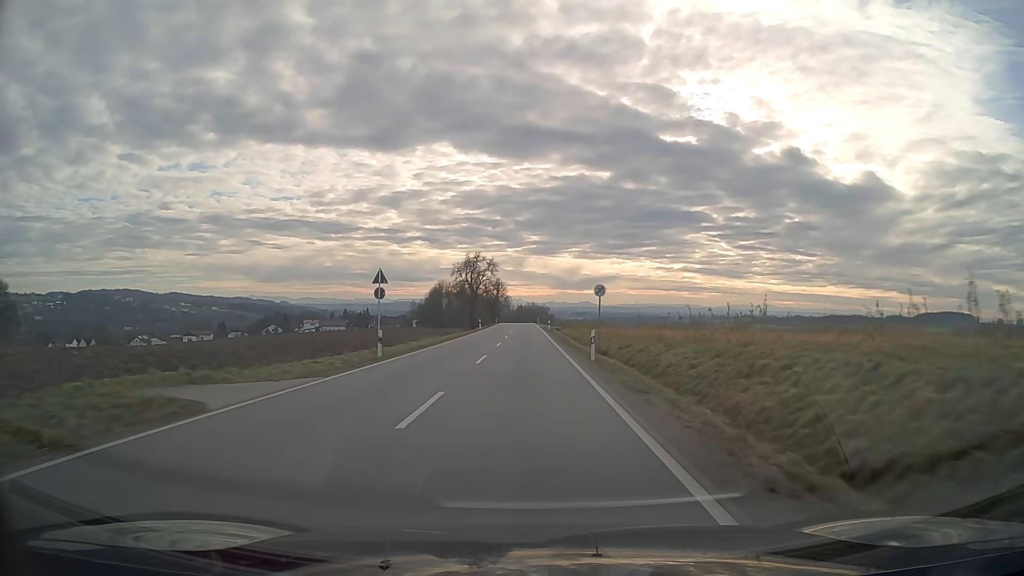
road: secondary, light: Day
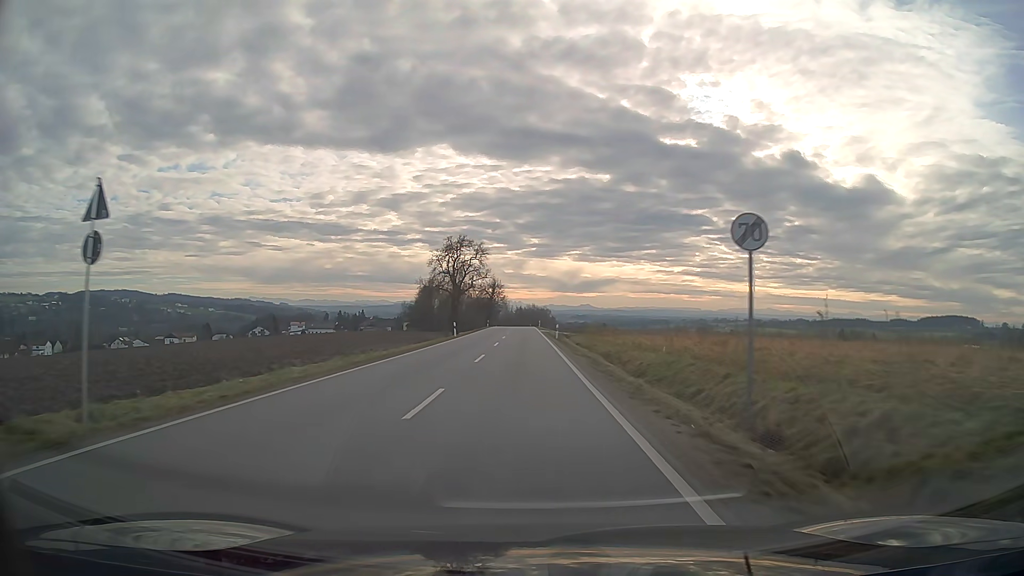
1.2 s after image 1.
(0.0, +23.3) m; 0°
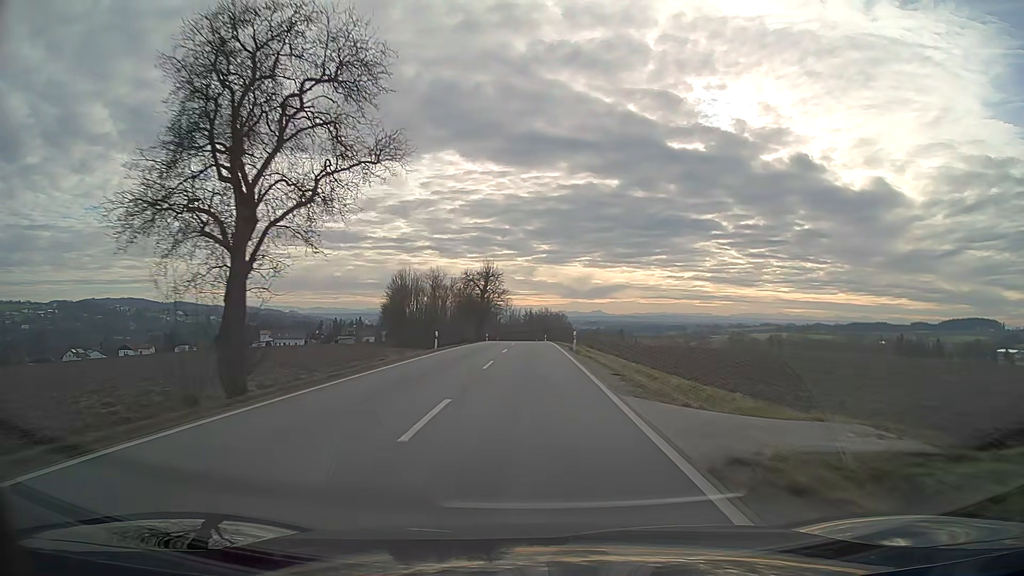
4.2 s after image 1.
(-0.7, +62.0) m; -1°
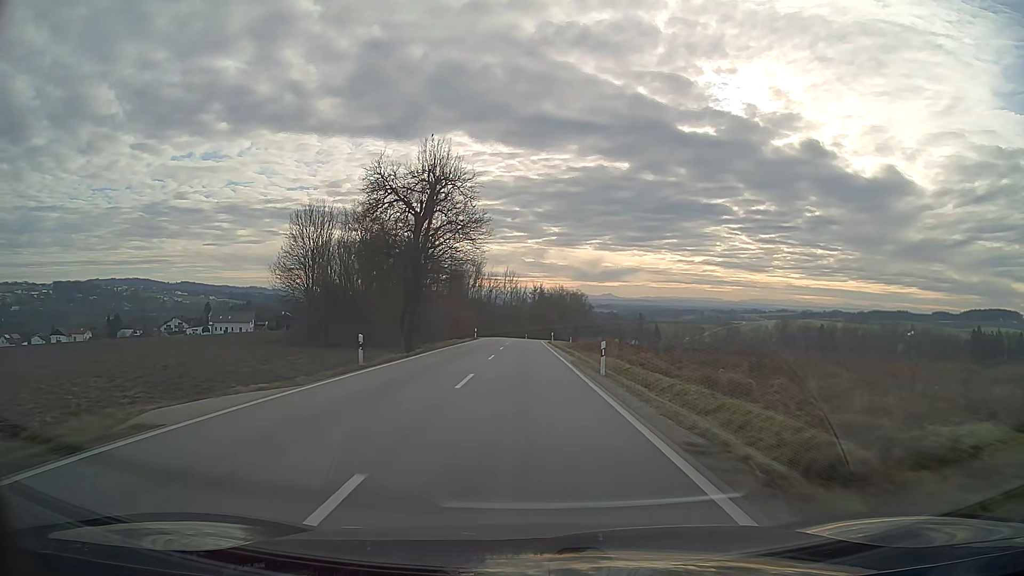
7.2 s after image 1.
(-0.4, +66.1) m; -1°
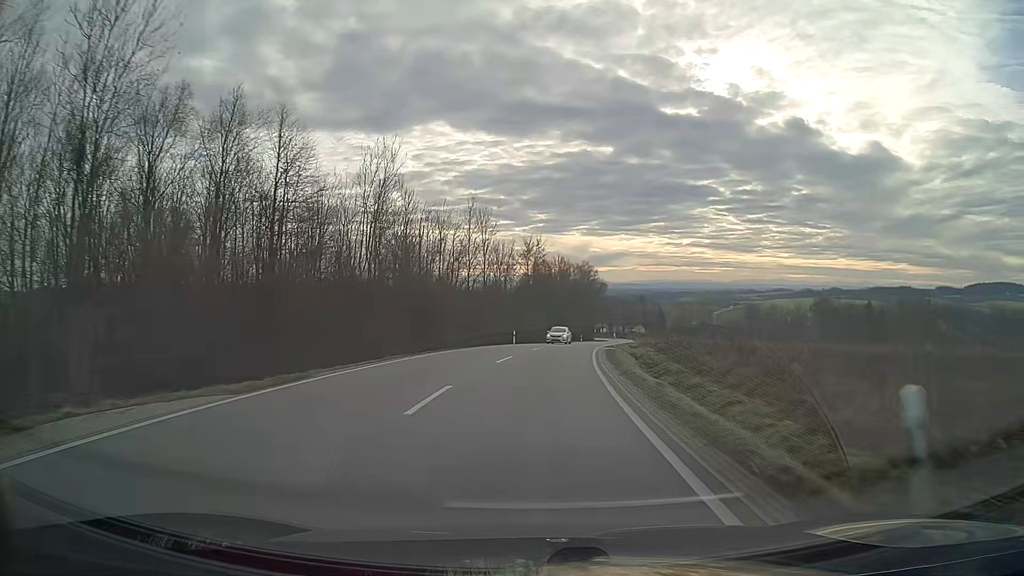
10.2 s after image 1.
(-0.1, +64.7) m; +2°
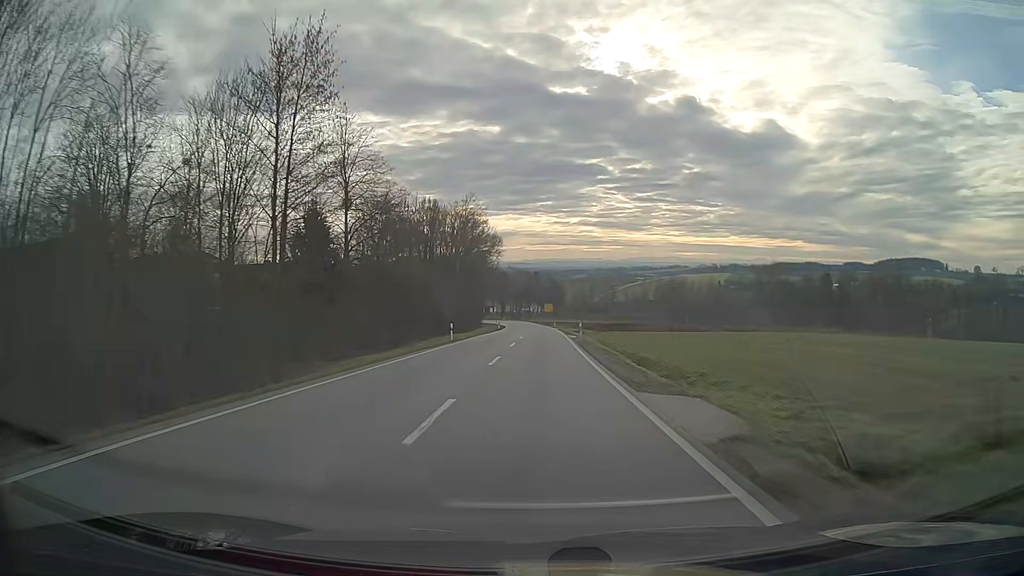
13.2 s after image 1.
(+5.1, +61.7) m; +9°
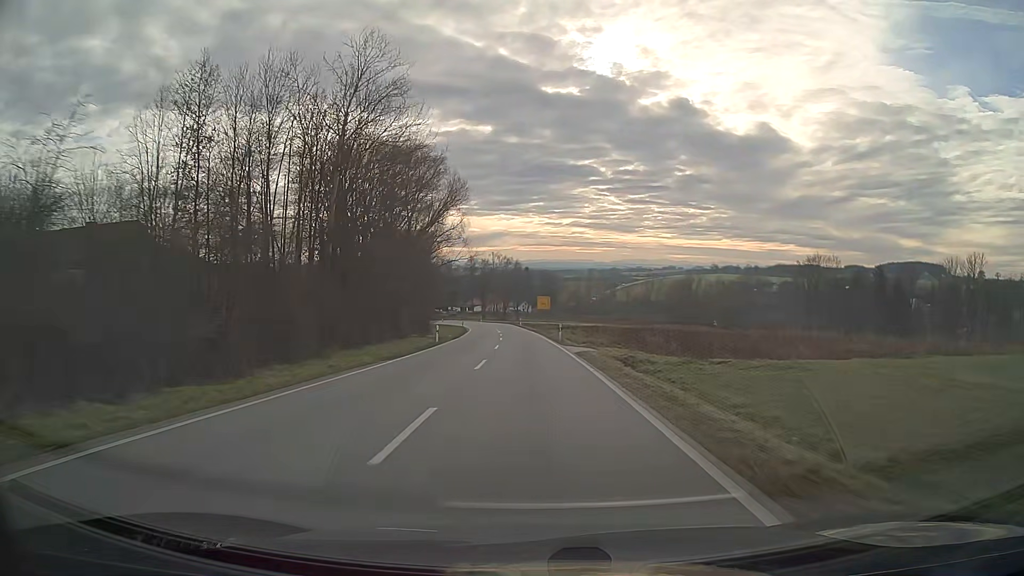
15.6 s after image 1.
(+0.6, +48.9) m; 0°
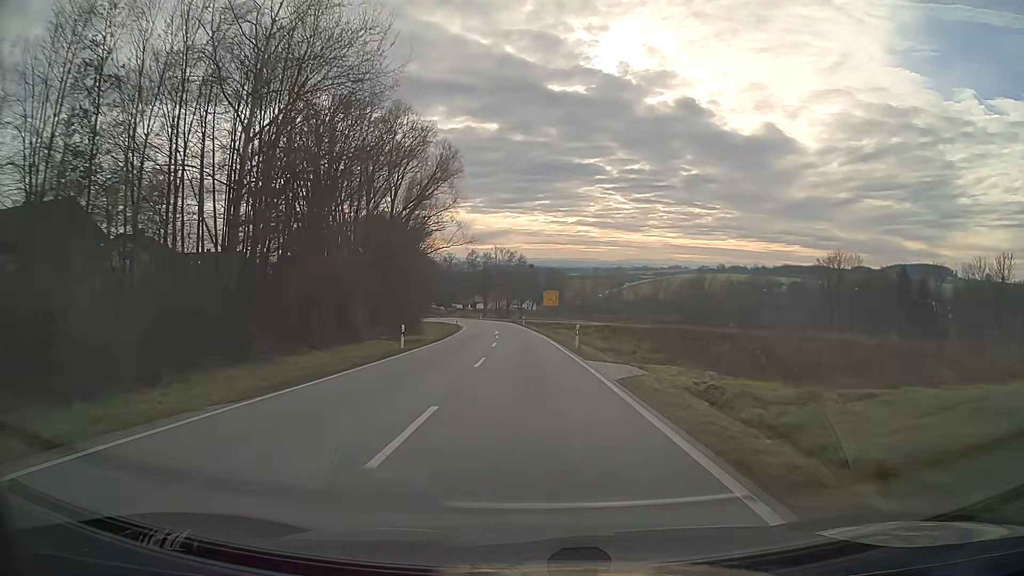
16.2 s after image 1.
(0.0, +12.1) m; 0°
